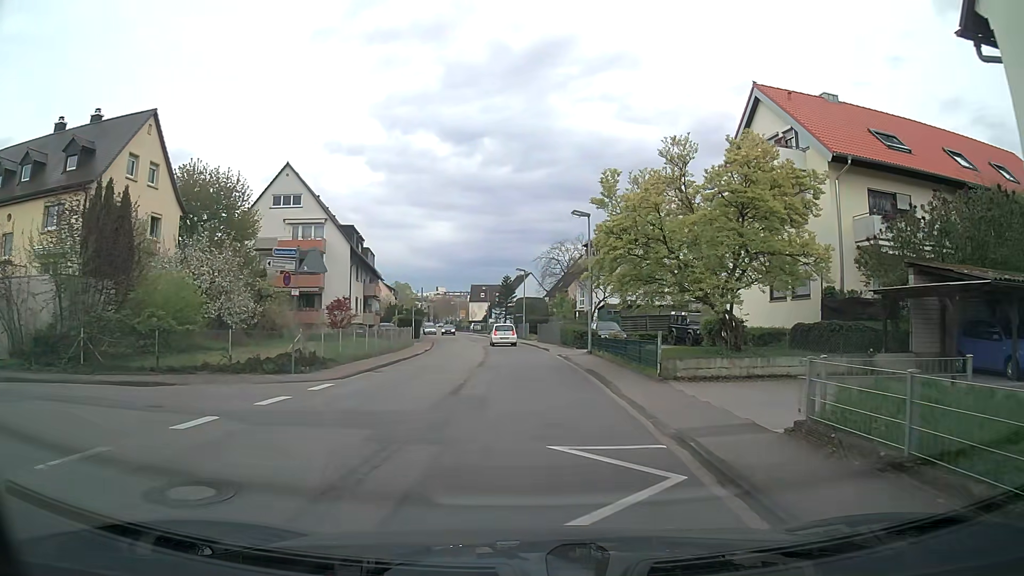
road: tertiary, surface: asphalt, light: Day
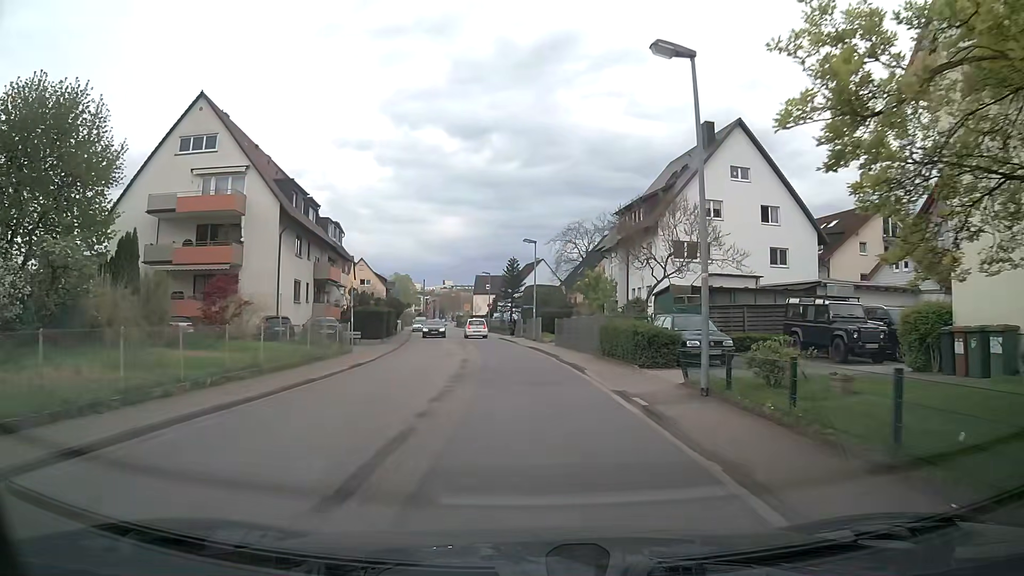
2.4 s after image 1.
(-0.3, +17.9) m; -2°
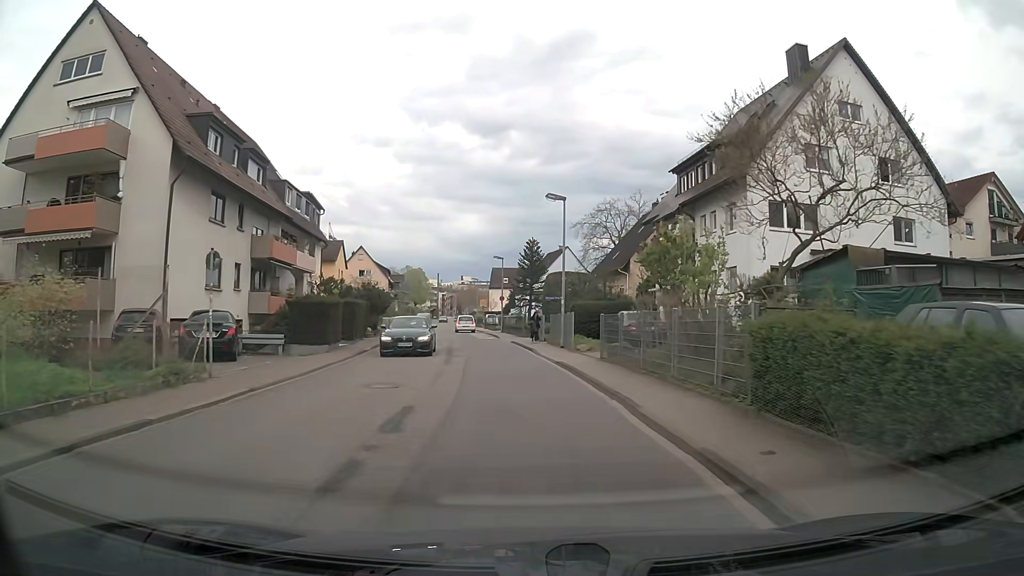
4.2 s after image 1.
(0.0, +14.1) m; -1°
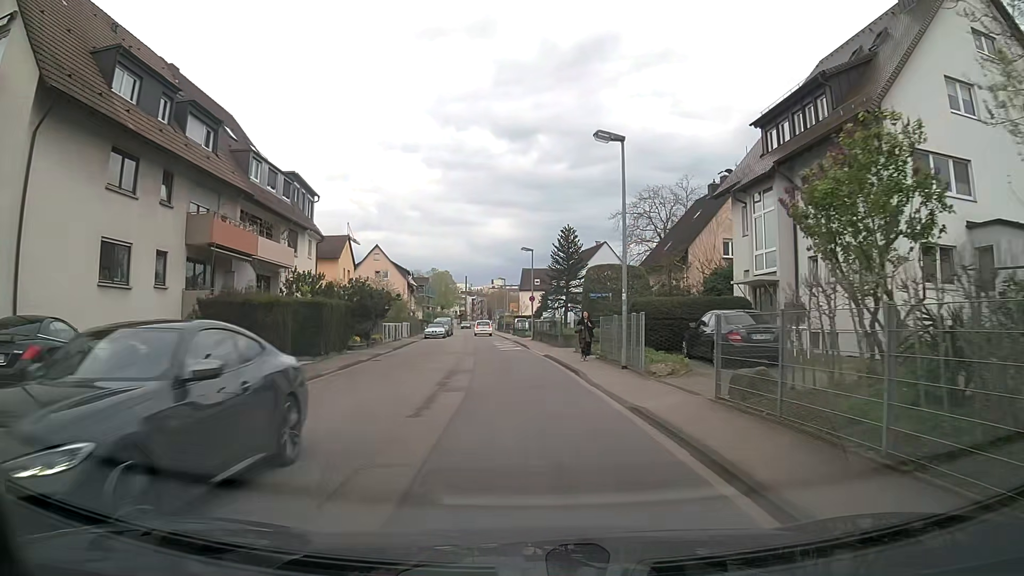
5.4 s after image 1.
(-0.2, +9.7) m; -3°
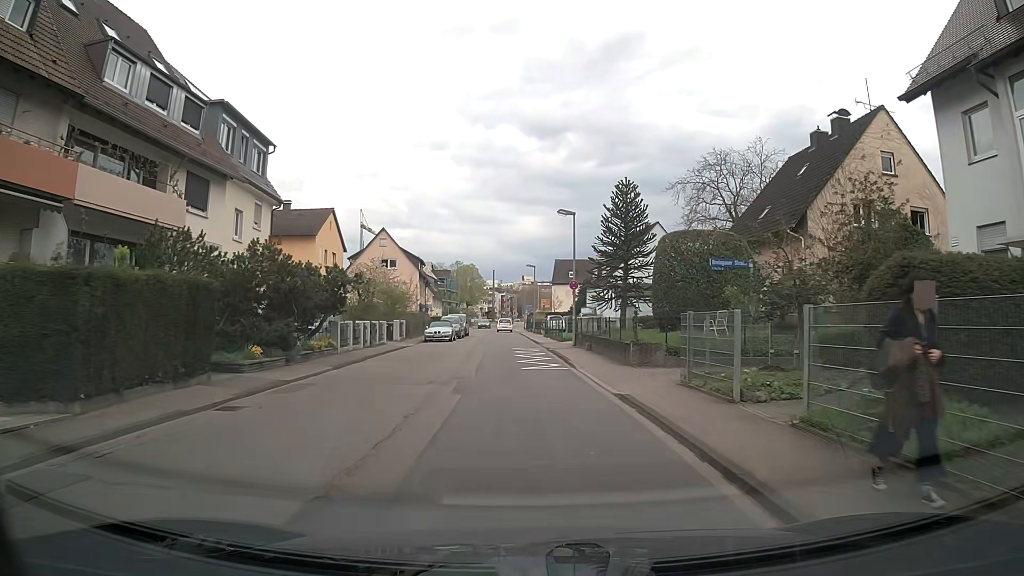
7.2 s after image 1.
(-0.3, +14.7) m; -3°
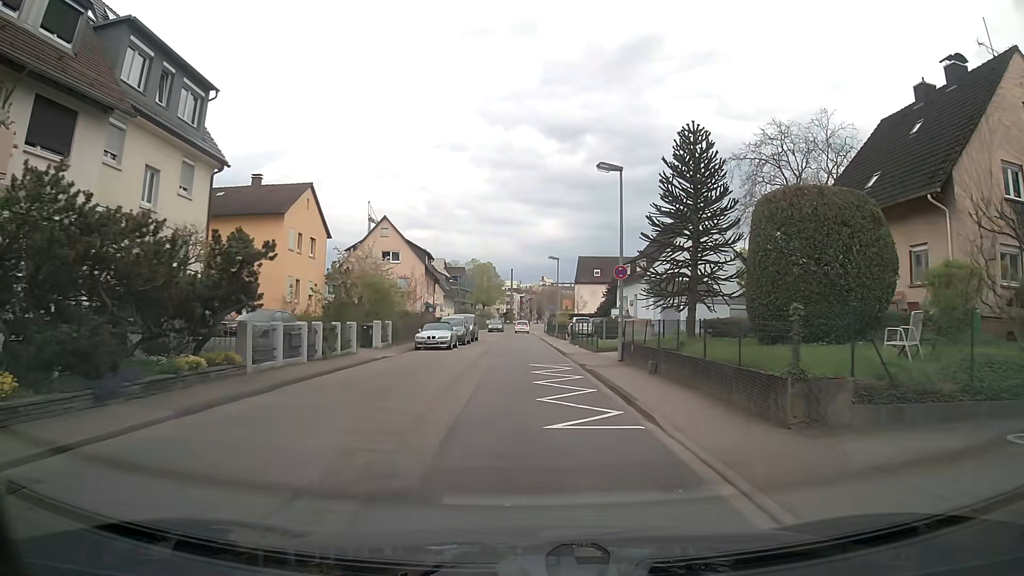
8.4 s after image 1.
(-0.1, +9.7) m; -1°
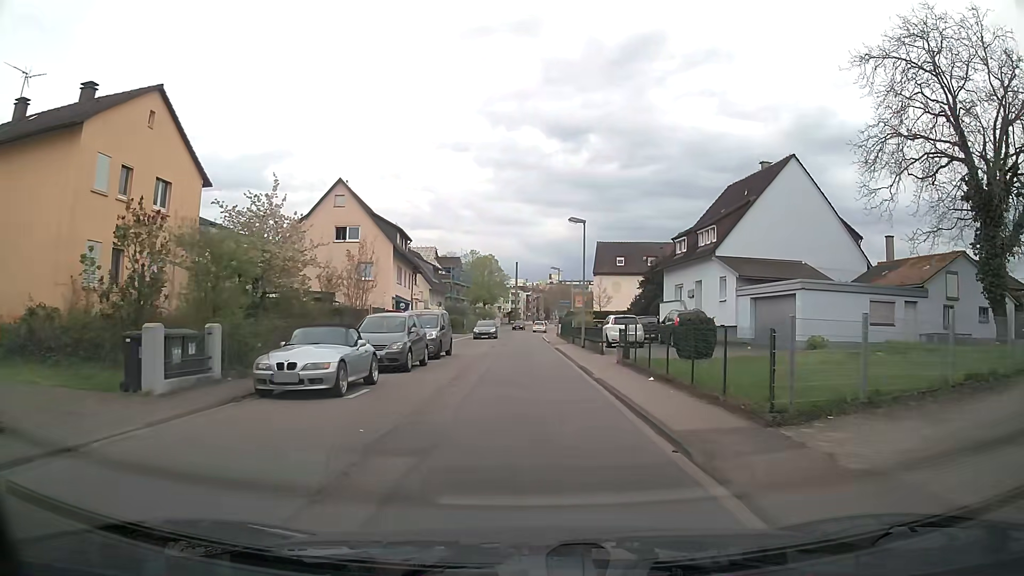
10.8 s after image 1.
(-0.2, +19.2) m; 0°
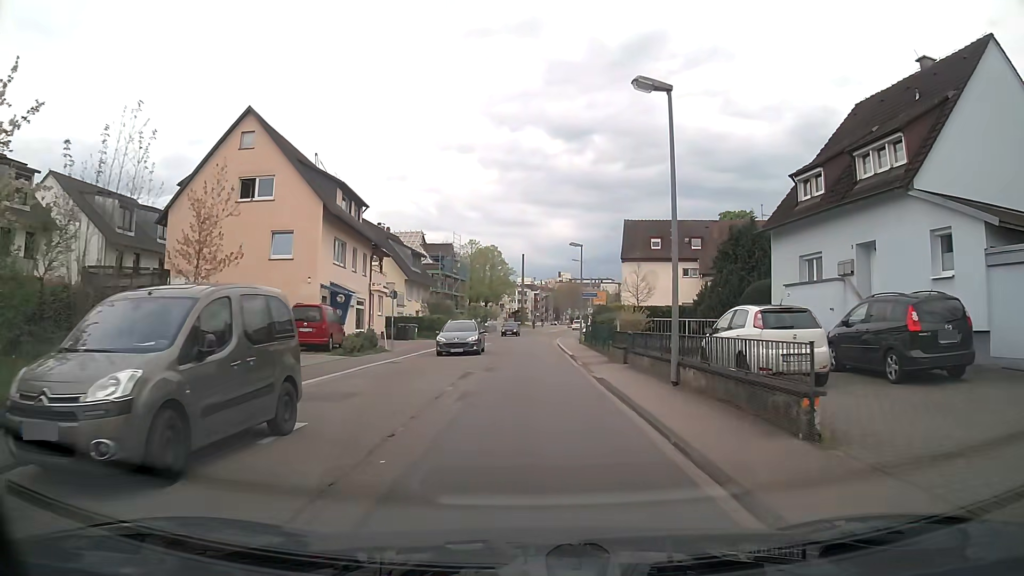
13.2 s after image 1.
(-0.3, +18.8) m; -1°
(0, +10) (0, +20) (0, +30) (0, +40) (0, +50) (+1, +60) (+2, +70) (+3, +80) (+5, +90) (+7, +99) m
